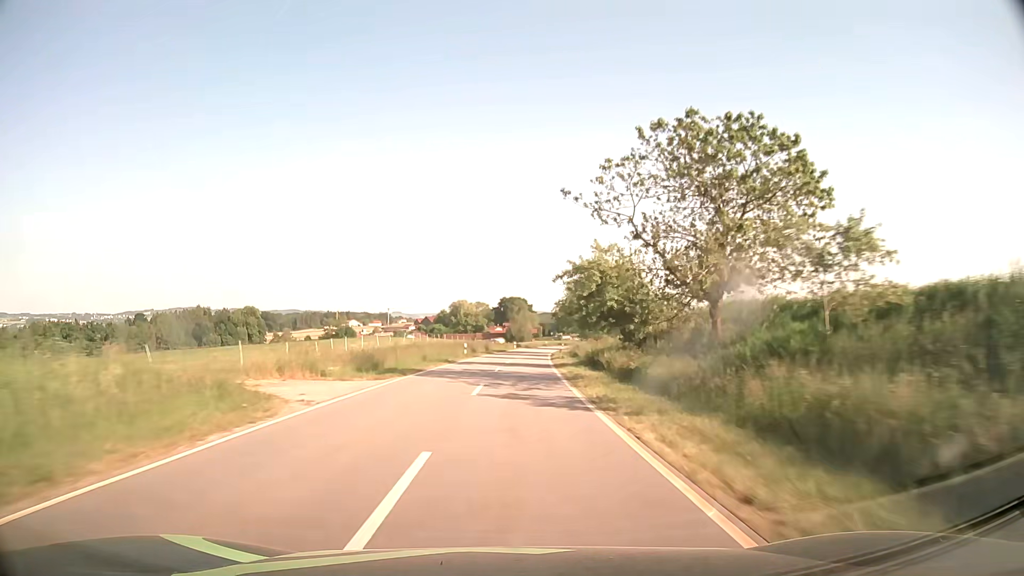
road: tertiary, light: Day
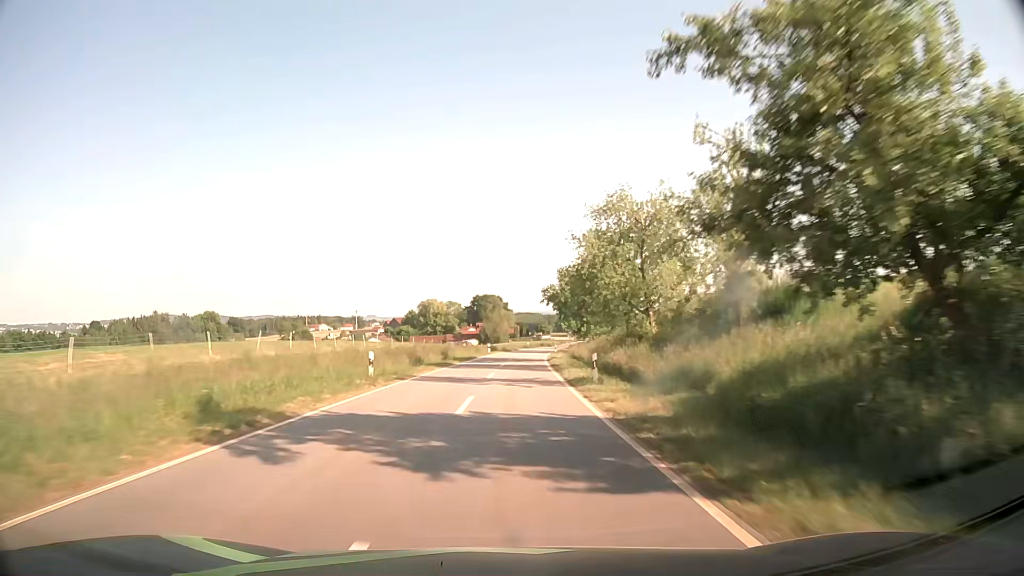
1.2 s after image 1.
(+0.5, +27.7) m; +2°
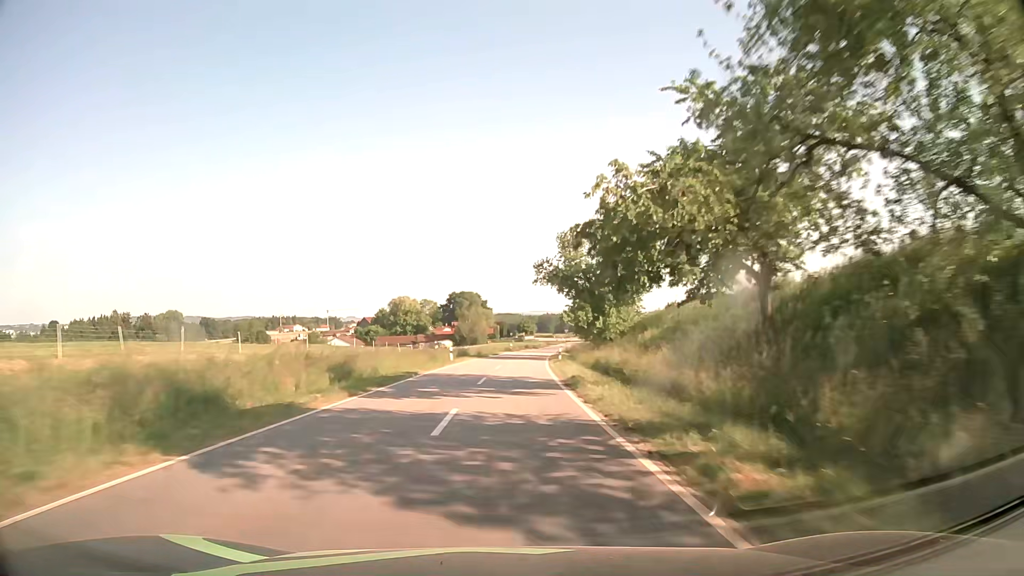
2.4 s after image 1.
(+0.5, +27.1) m; +2°
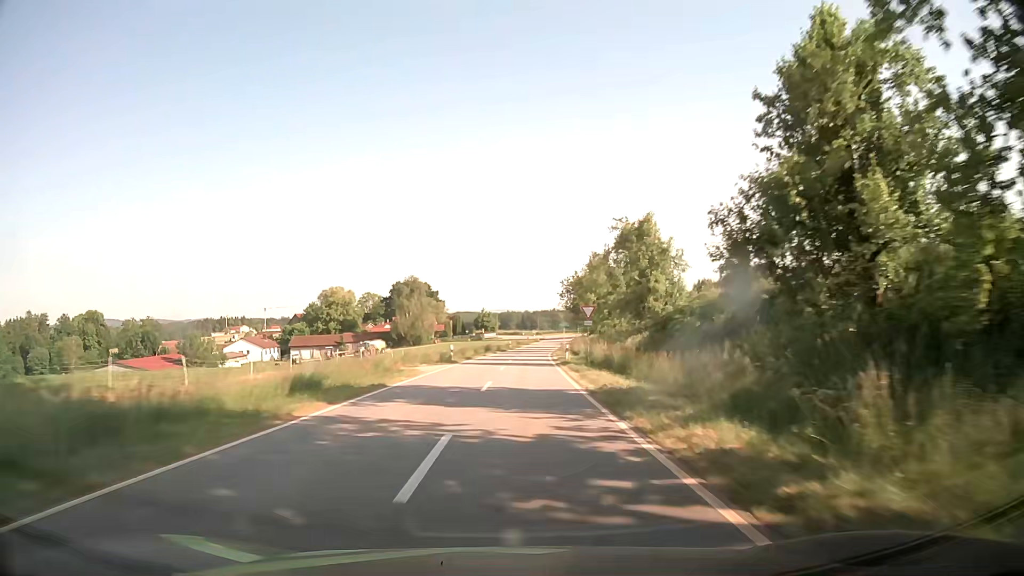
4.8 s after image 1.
(+1.6, +52.5) m; +3°
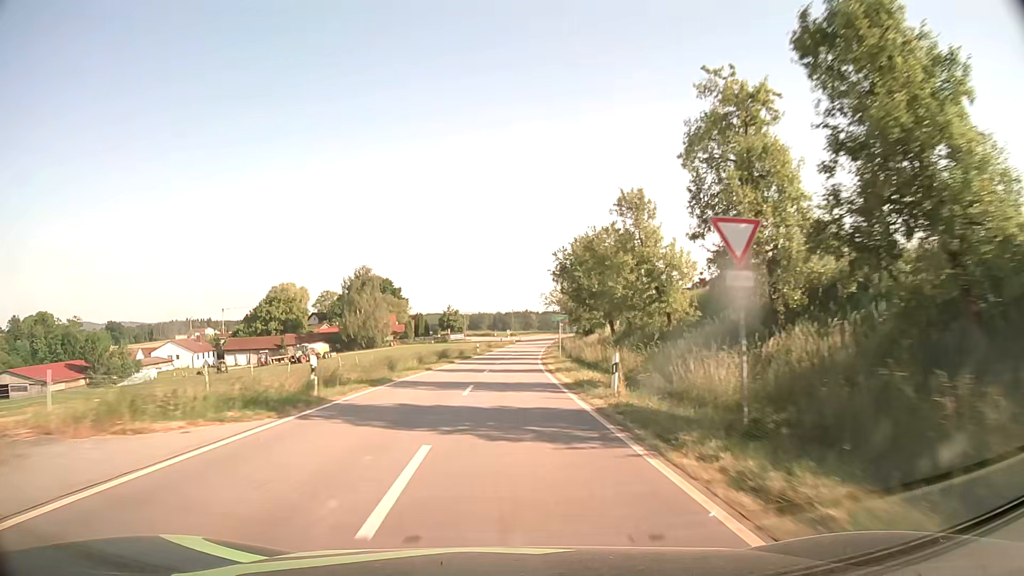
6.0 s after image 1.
(+0.5, +25.2) m; +2°
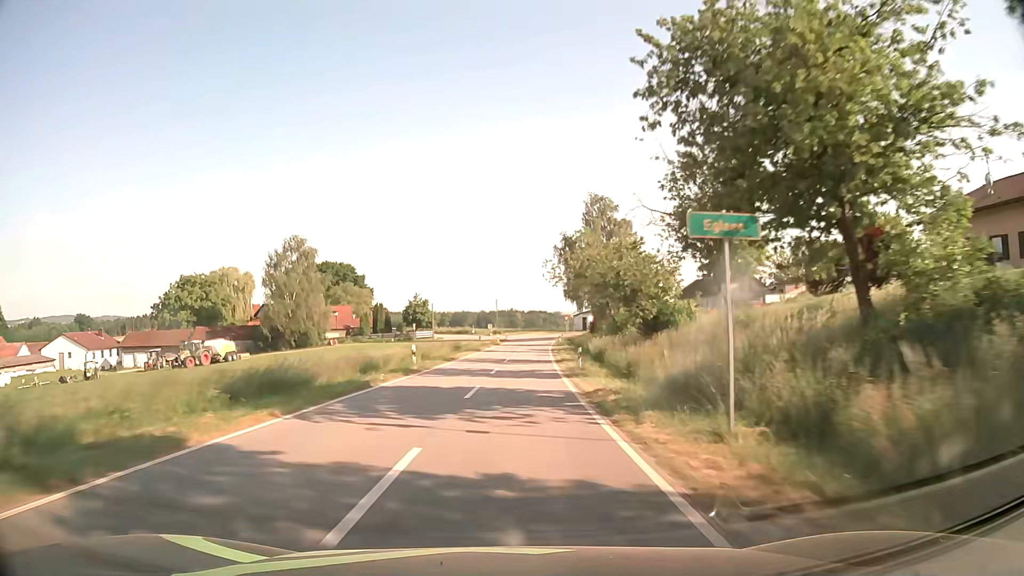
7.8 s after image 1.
(+0.5, +36.4) m; +1°
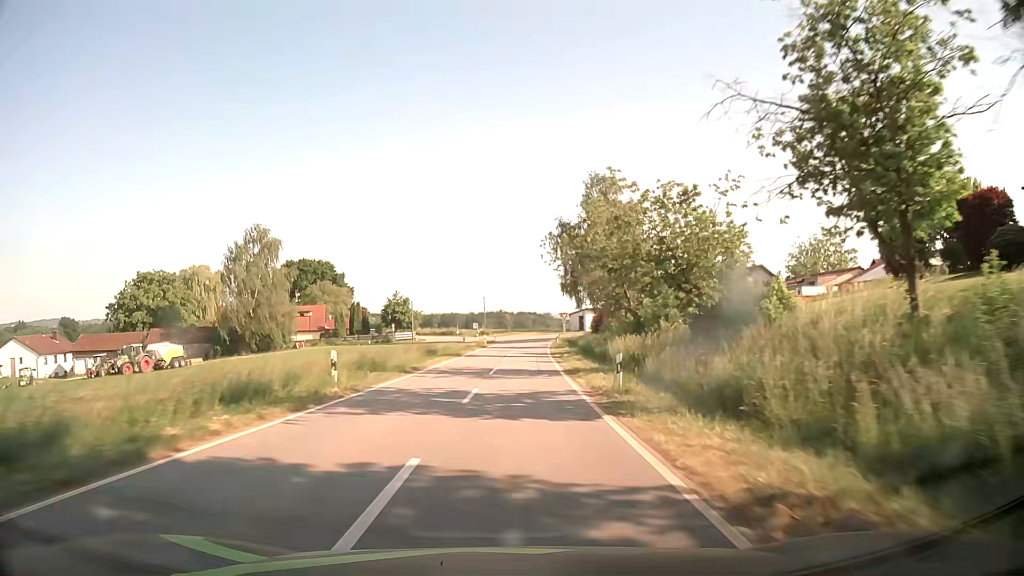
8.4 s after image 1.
(+0.1, +11.7) m; +1°
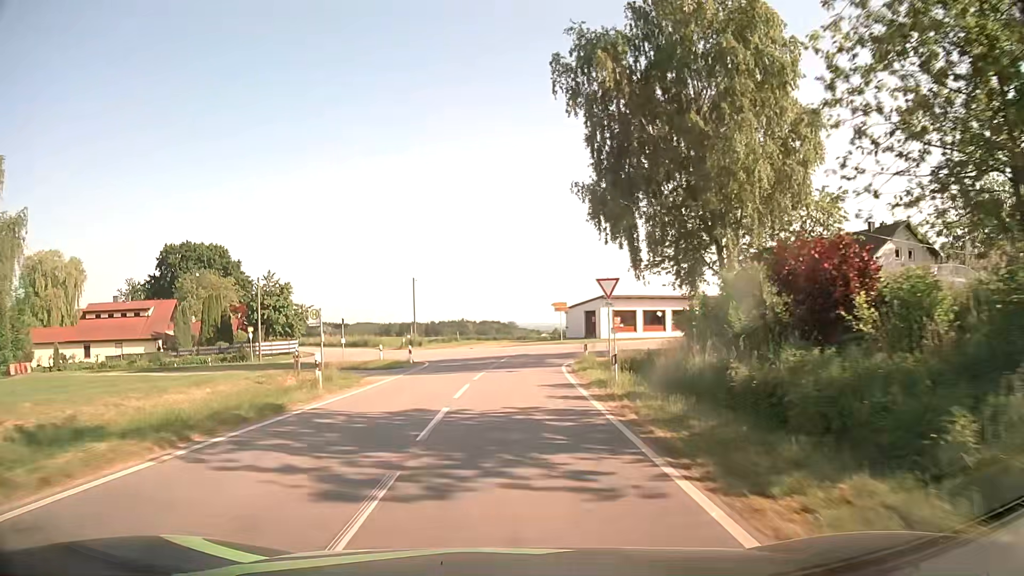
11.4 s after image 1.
(+1.5, +50.1) m; +3°
(0, +10) (0, +20) (+1, +30) (+2, +40) (-1, +49) (-10, +53) (-20, +55) (-30, +56) (-40, +56) (-50, +56) m
